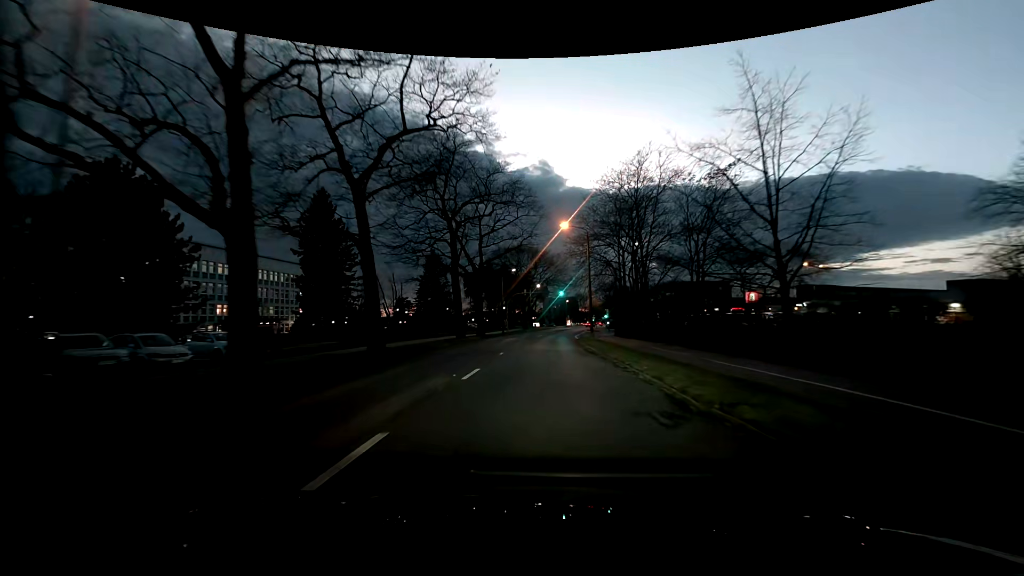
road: tertiary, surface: asphalt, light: Dusk
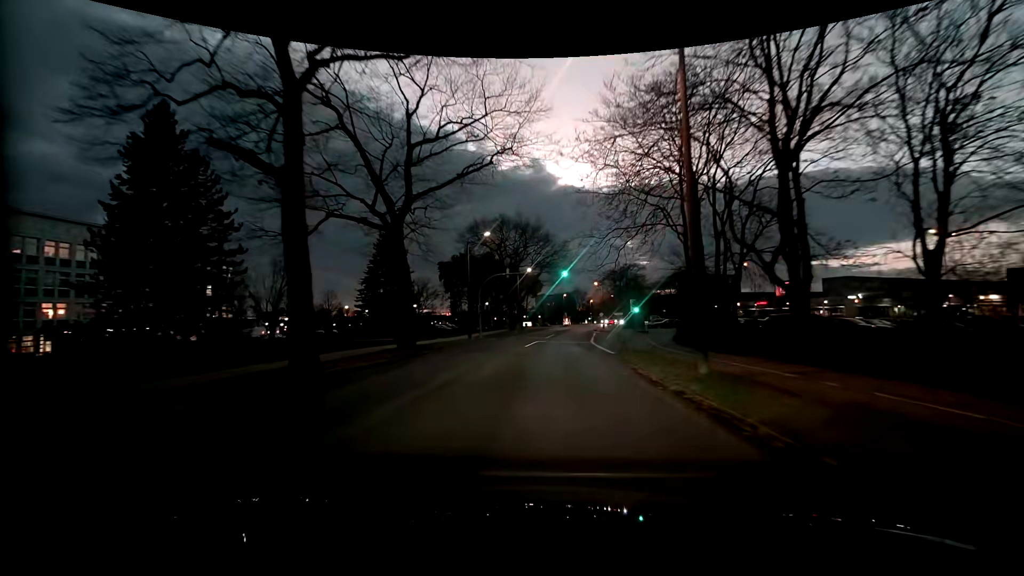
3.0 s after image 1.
(0.0, +27.4) m; 0°
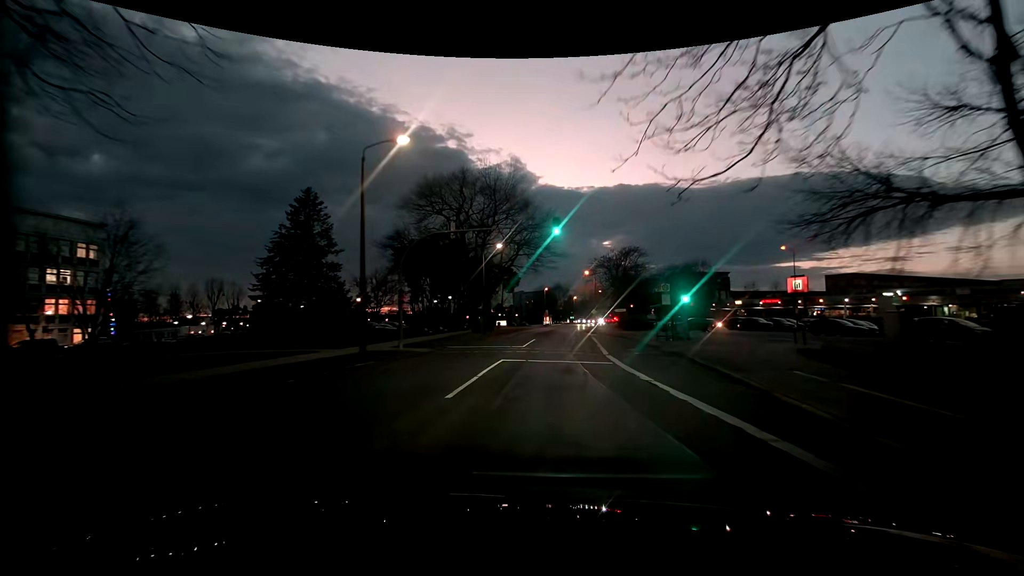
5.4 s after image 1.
(+0.5, +21.2) m; +3°
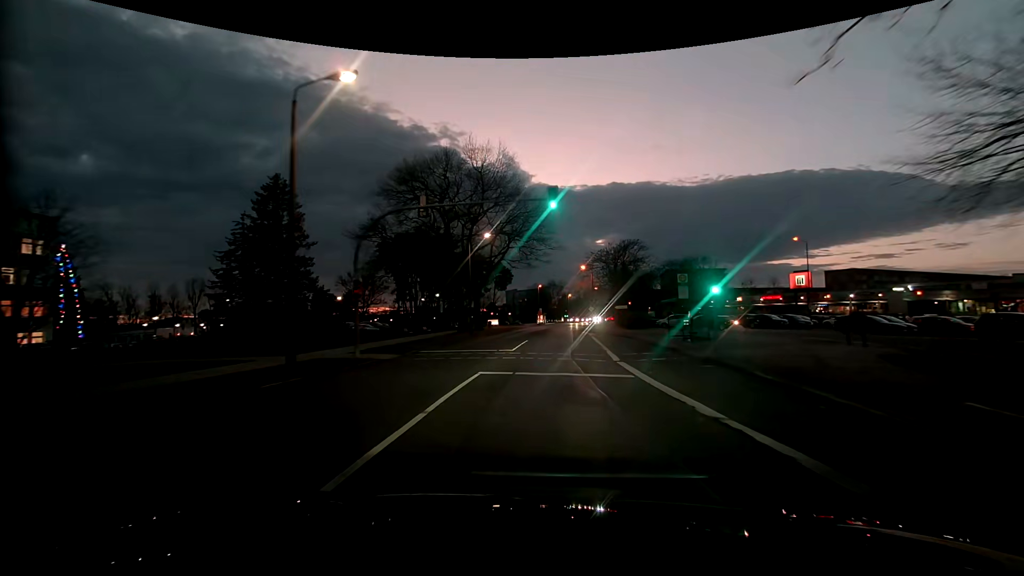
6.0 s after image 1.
(0.0, +5.3) m; +1°
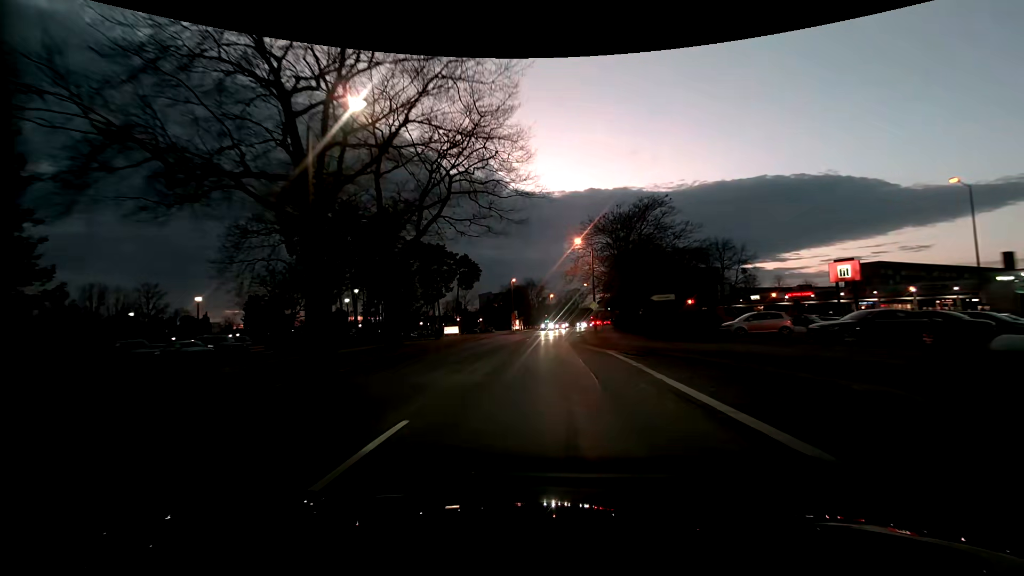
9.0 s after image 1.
(+0.8, +27.3) m; +3°
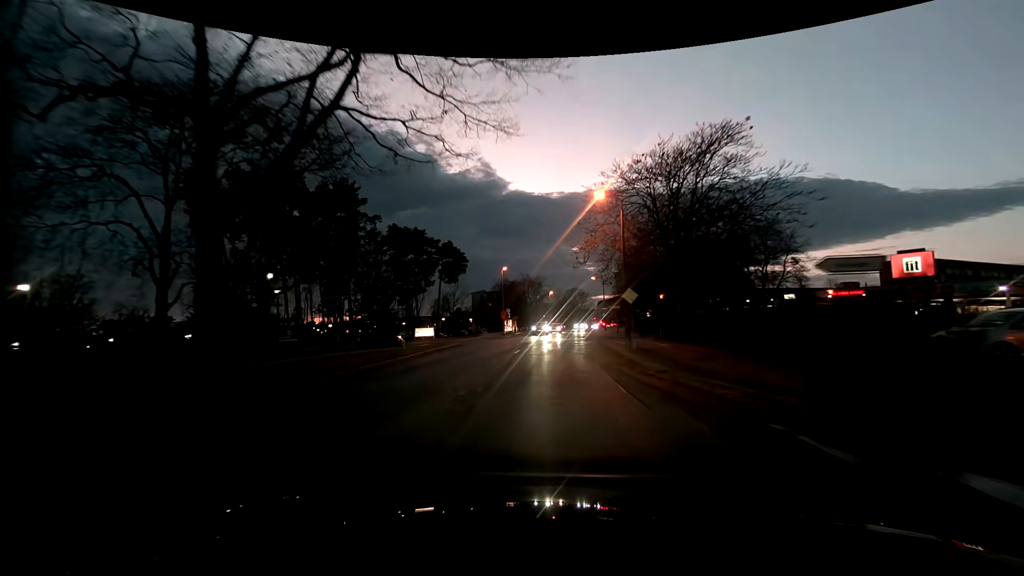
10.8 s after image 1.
(-0.1, +17.1) m; 0°
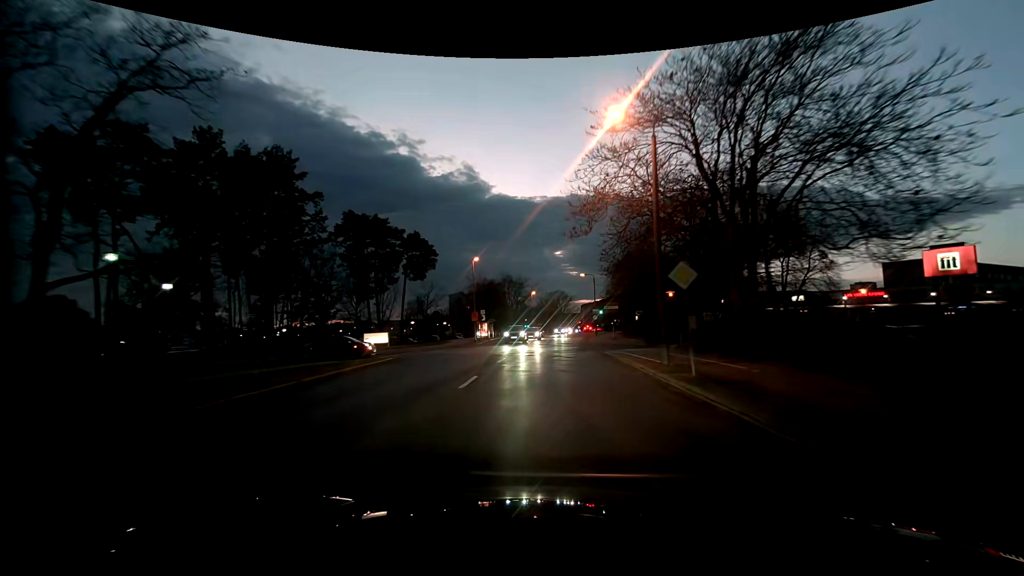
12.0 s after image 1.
(+0.2, +12.0) m; +2°
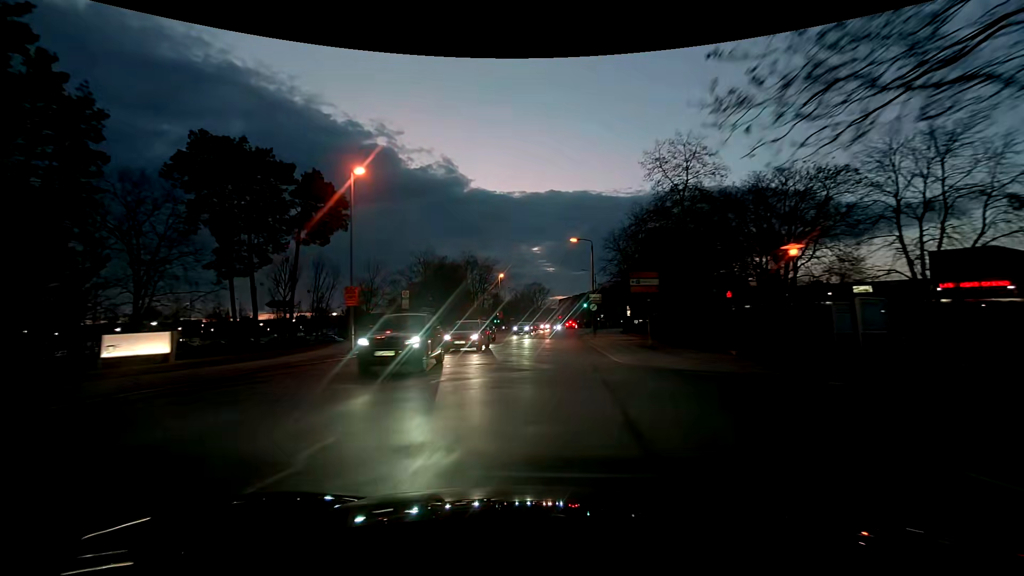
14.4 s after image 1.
(+1.1, +26.6) m; +3°
(0, +10) (0, +20) (0, +30) (+1, +40) (+2, +50) (+3, +60) (+5, +70) (+6, +80) (+8, +89) (+9, +99) m
